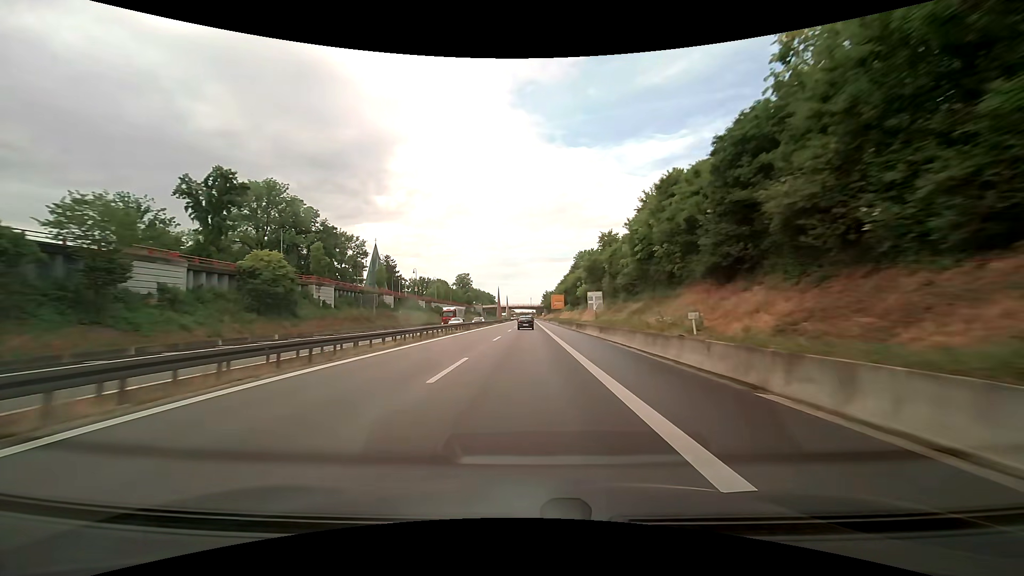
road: trunk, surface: asphalt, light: Day
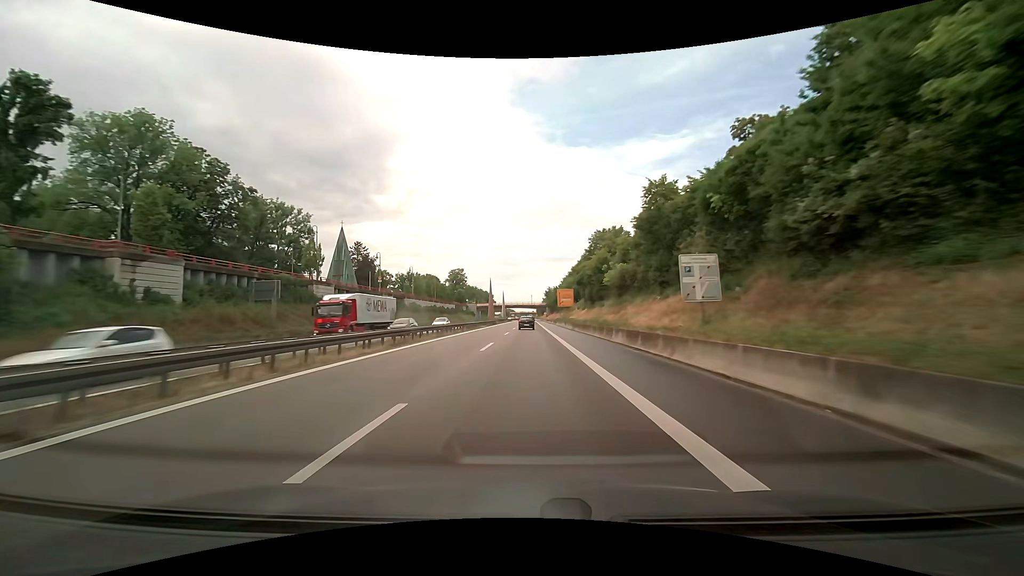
(0.0, +26.6) m; 0°
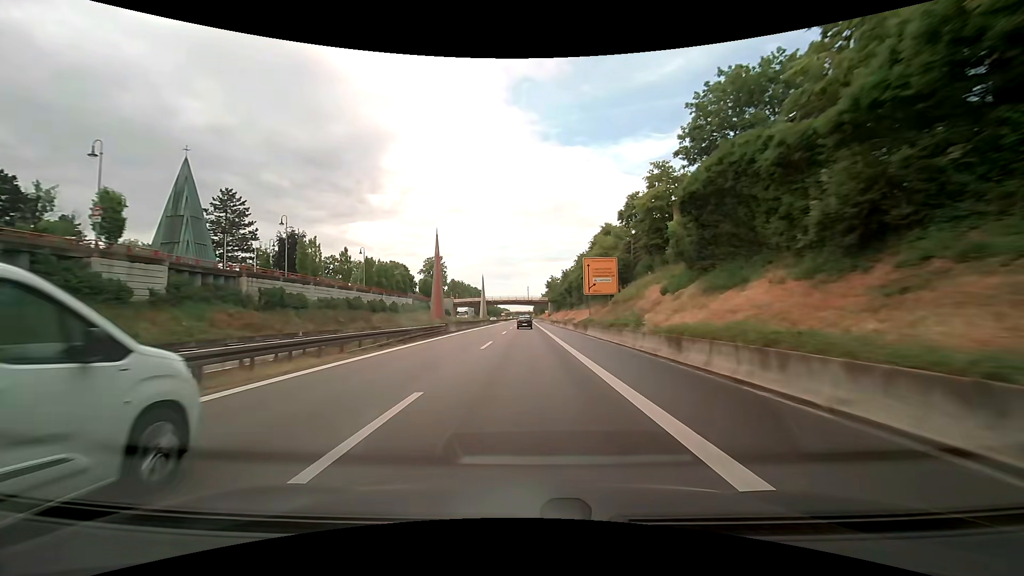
(0.0, +53.1) m; 0°
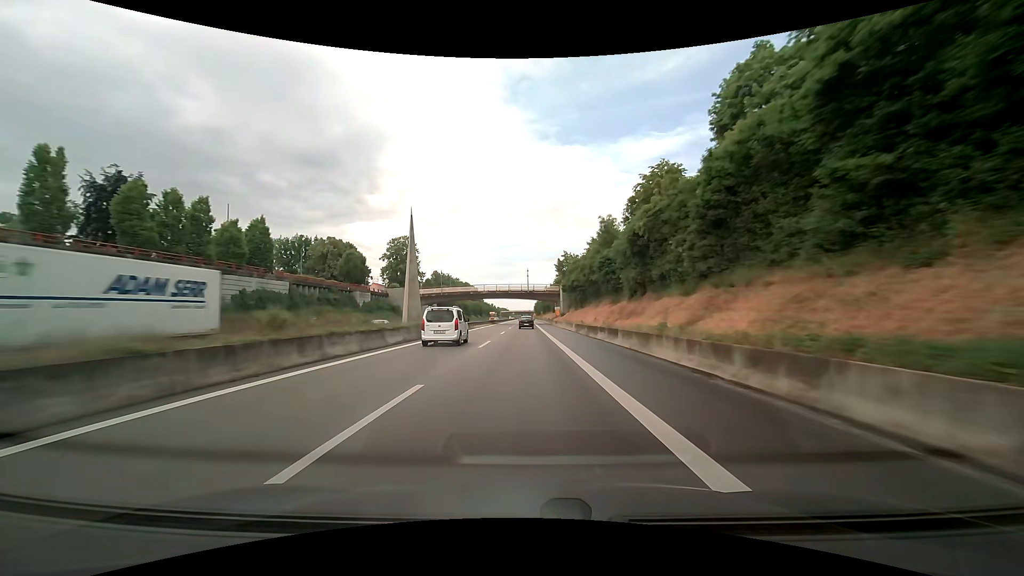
(+0.1, +53.2) m; 0°
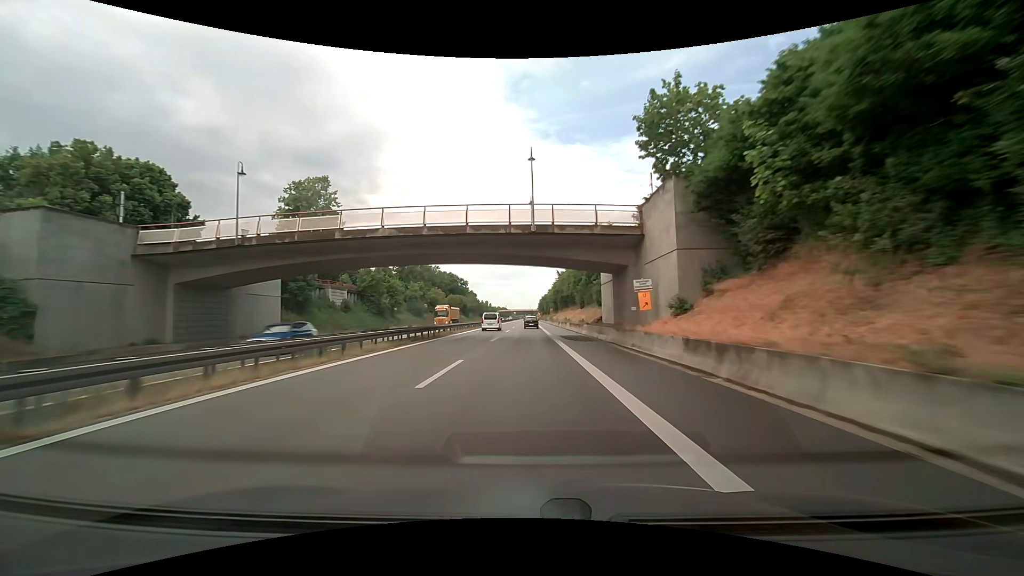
(-0.3, +66.7) m; 0°
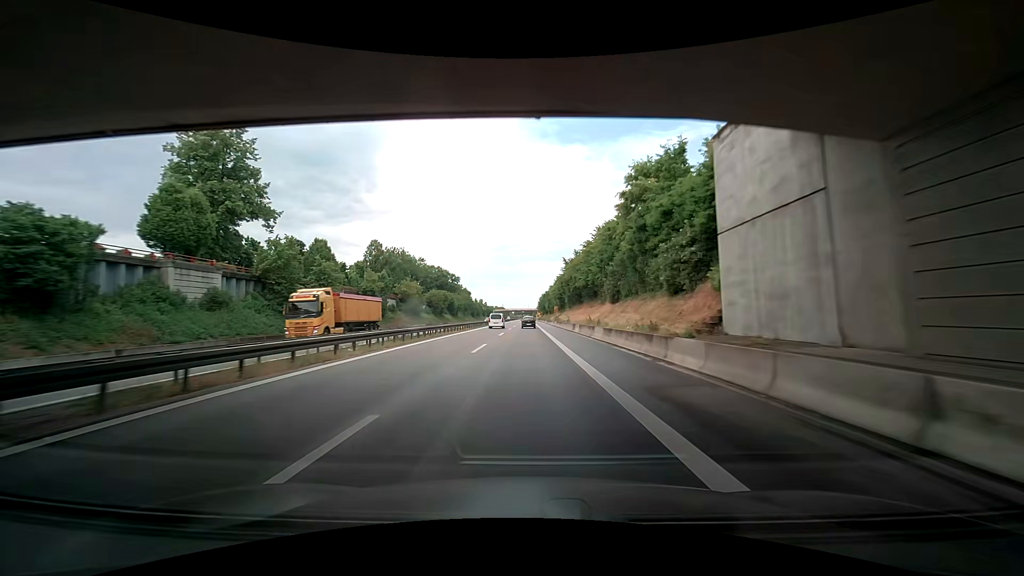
(0.0, +26.7) m; 0°
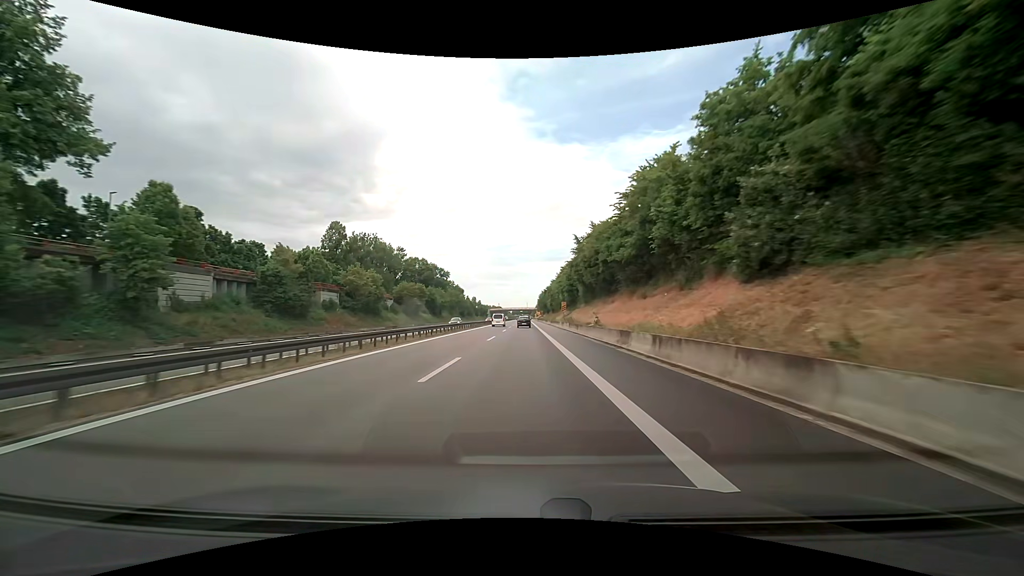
(-0.1, +26.7) m; 0°
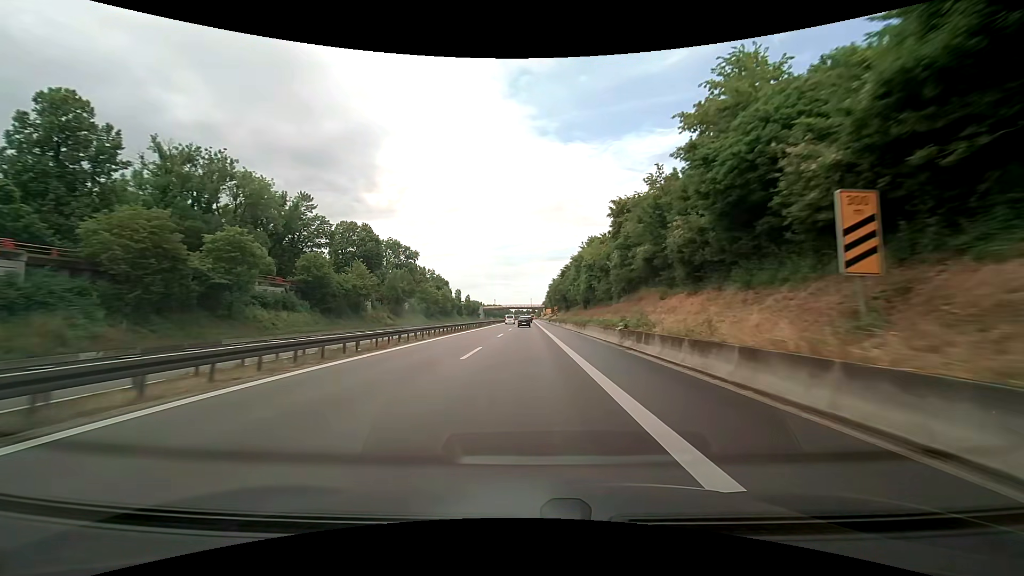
(+0.3, +66.8) m; 0°
(0, +10) (0, +20) (0, +30) (0, +40) (0, +50) (0, +60) (0, +70) (0, +80) (0, +90) (0, +100) m
